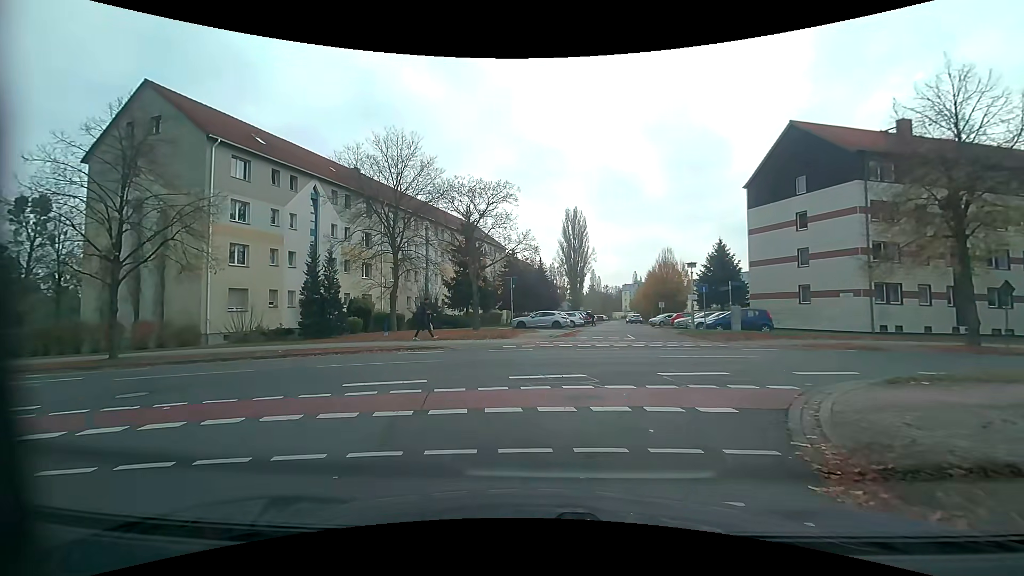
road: residential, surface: asphalt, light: Day
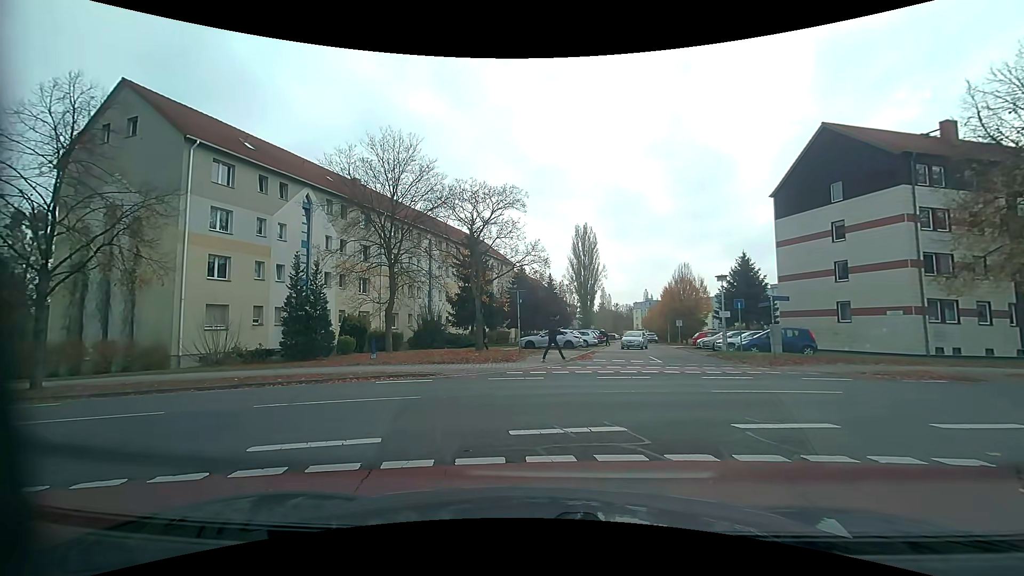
(-0.1, +3.1) m; +1°
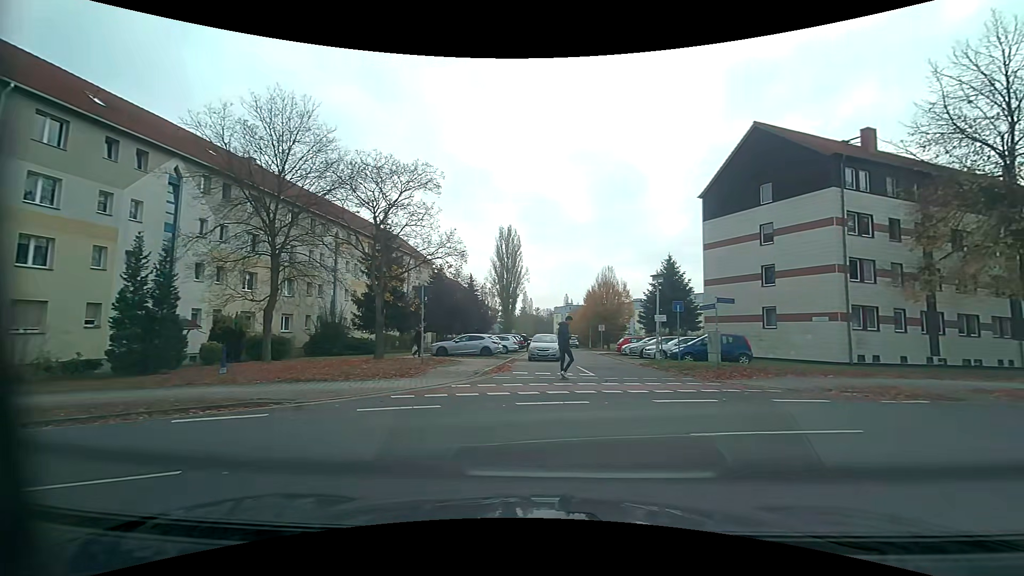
(-0.1, +4.6) m; +5°
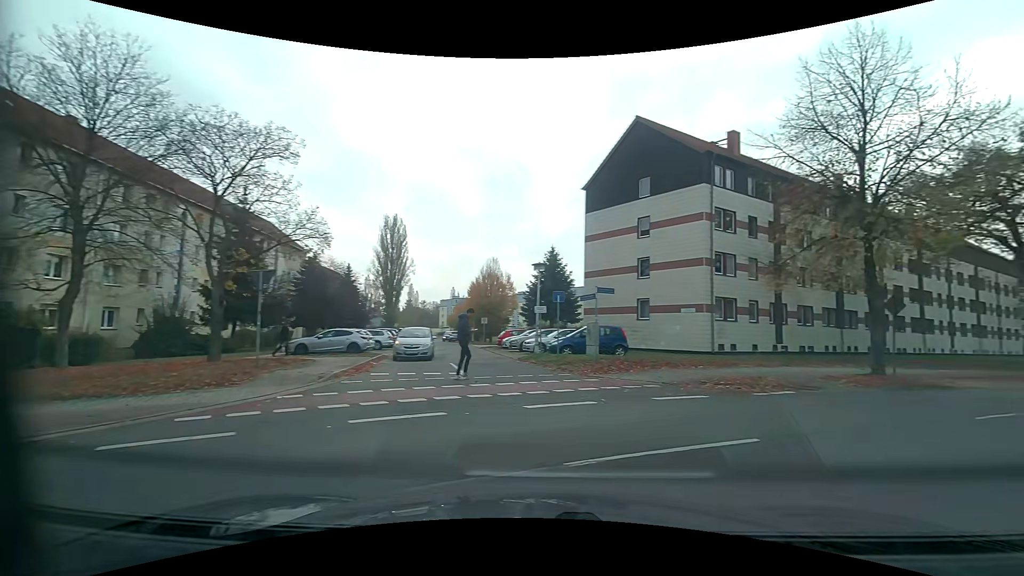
(+0.2, +2.3) m; +12°
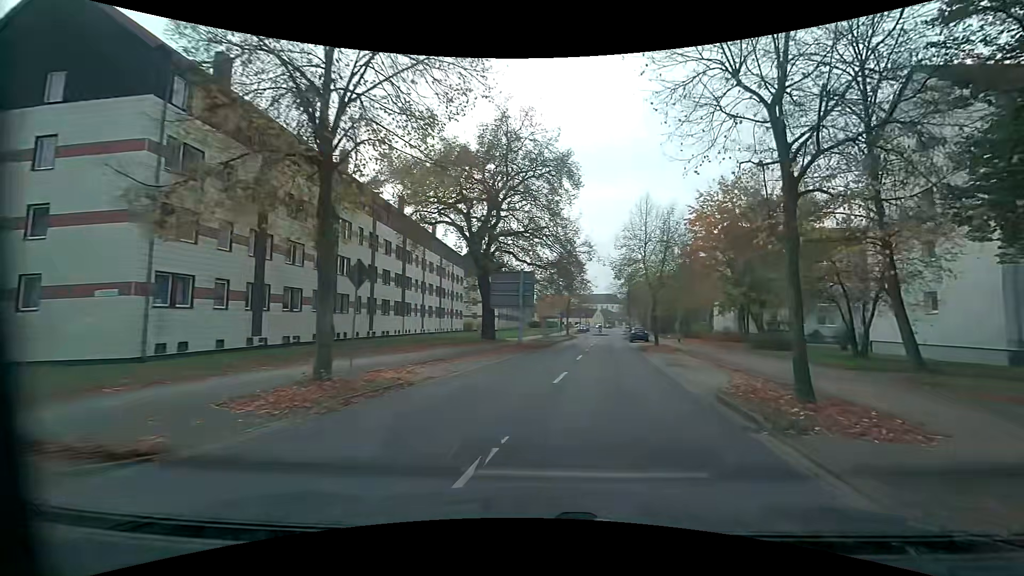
(+4.7, +8.3) m; +52°
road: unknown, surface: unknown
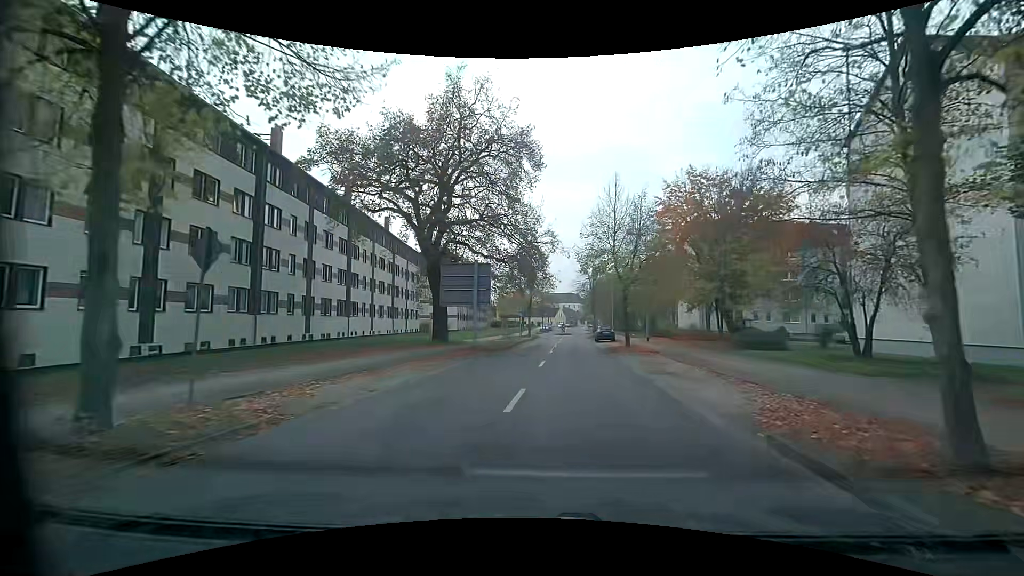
(+0.2, +4.4) m; +5°
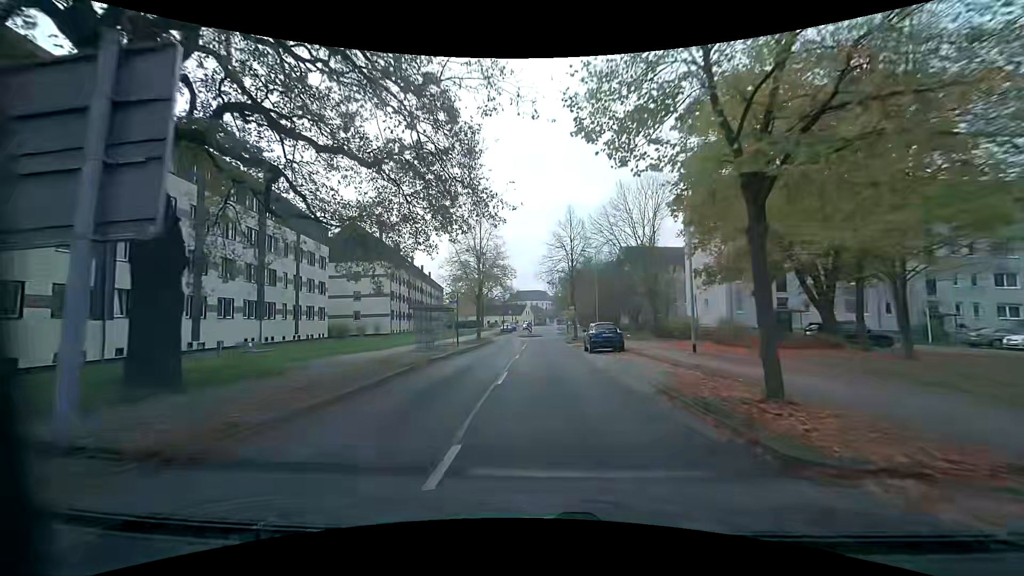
(+1.1, +23.5) m; +3°
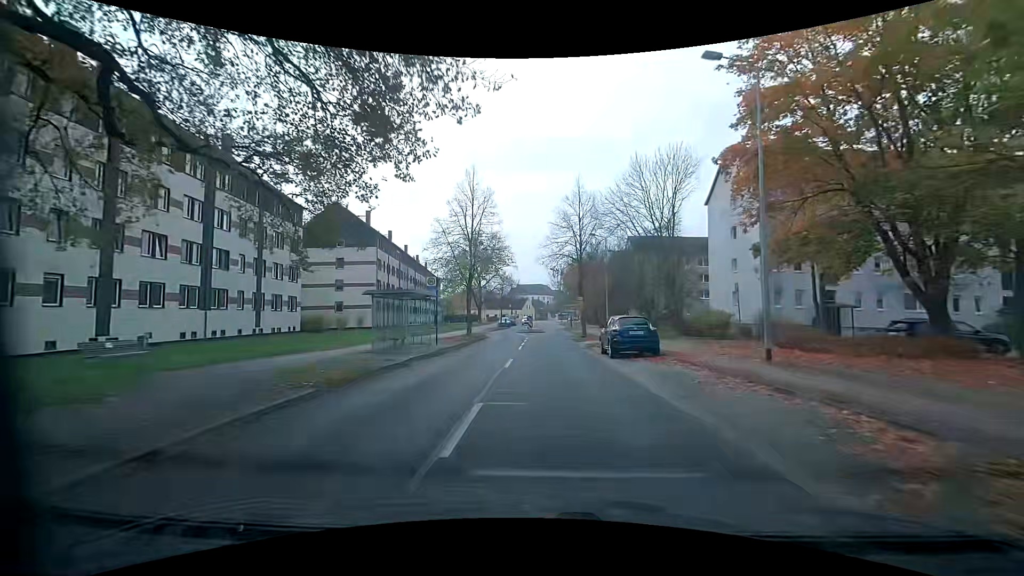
(0.0, +7.2) m; -1°
